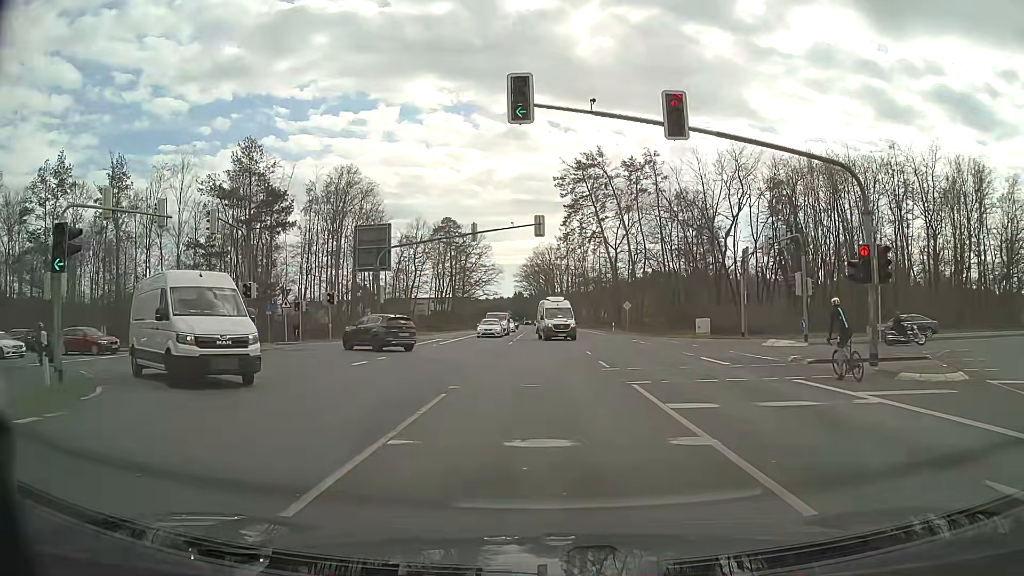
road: primary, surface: asphalt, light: Day
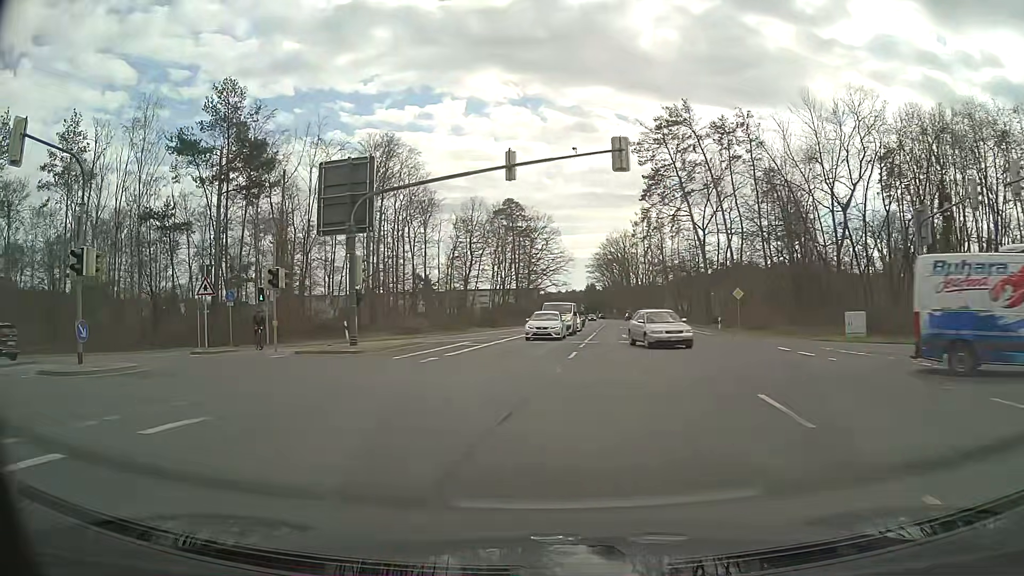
(-0.6, +17.4) m; -6°
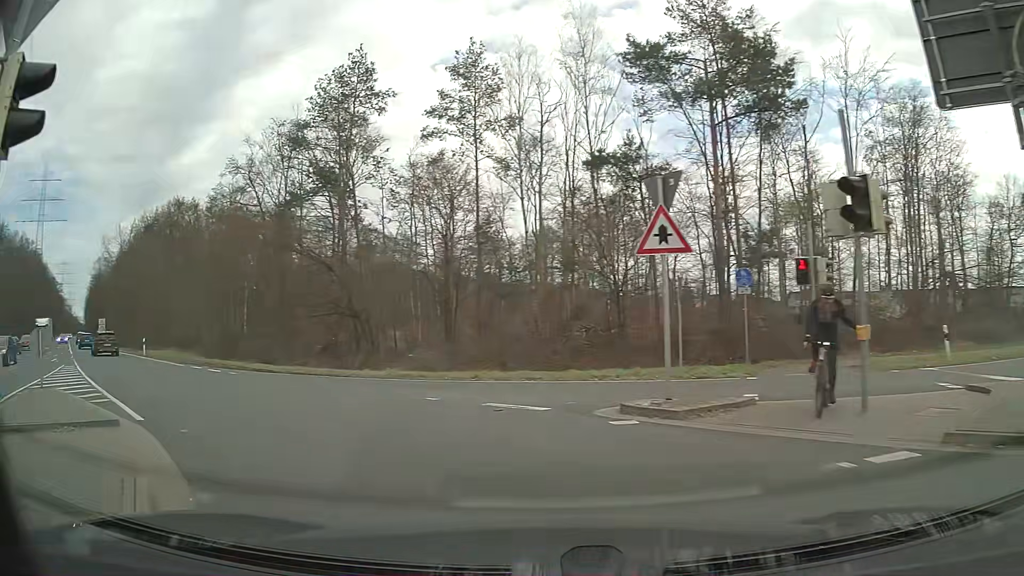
(-6.1, +15.7) m; -44°
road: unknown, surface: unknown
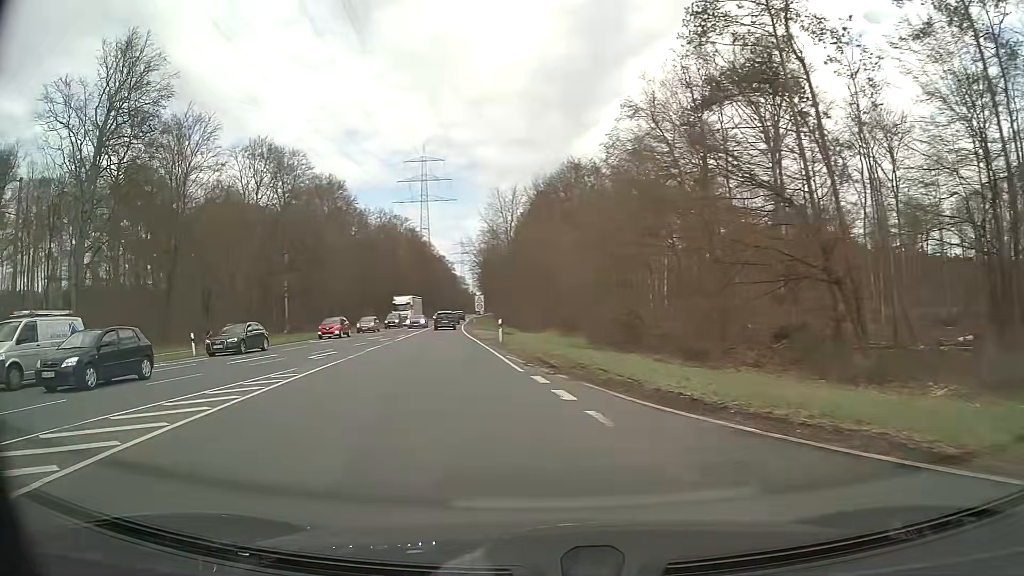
(-4.9, +14.1) m; -36°
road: secondary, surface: asphalt
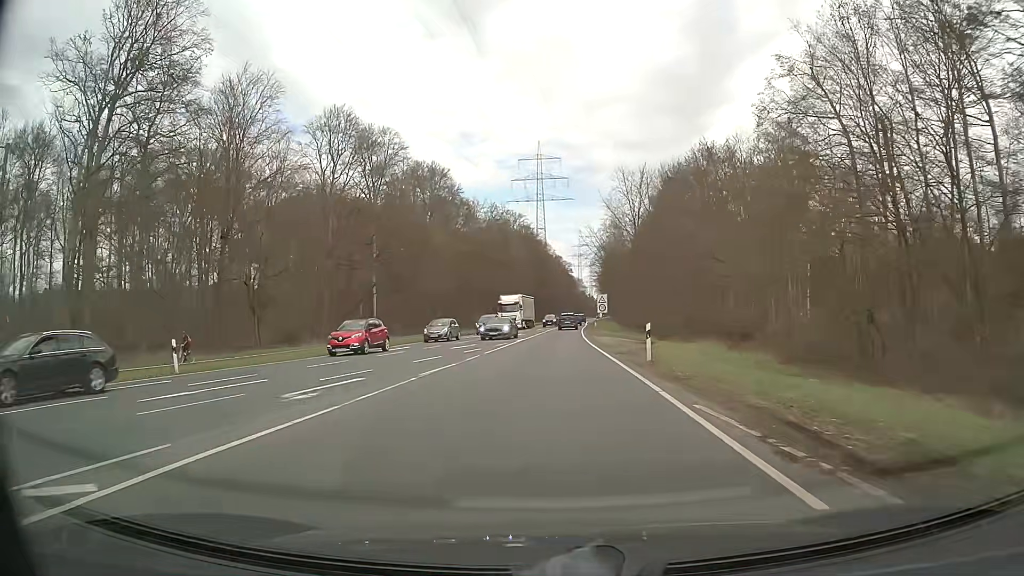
(-1.7, +12.3) m; -11°
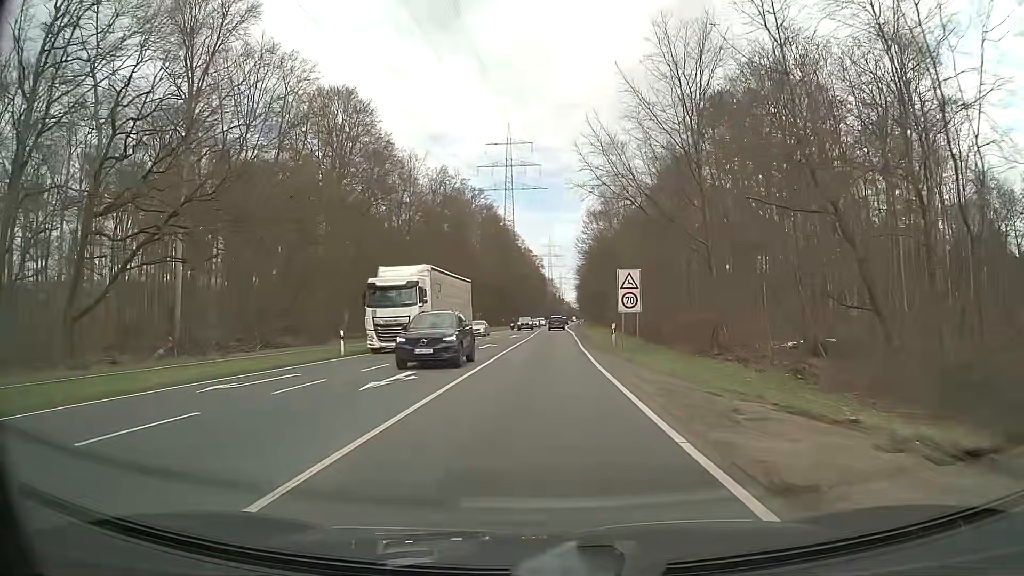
(+0.7, +38.5) m; +3°
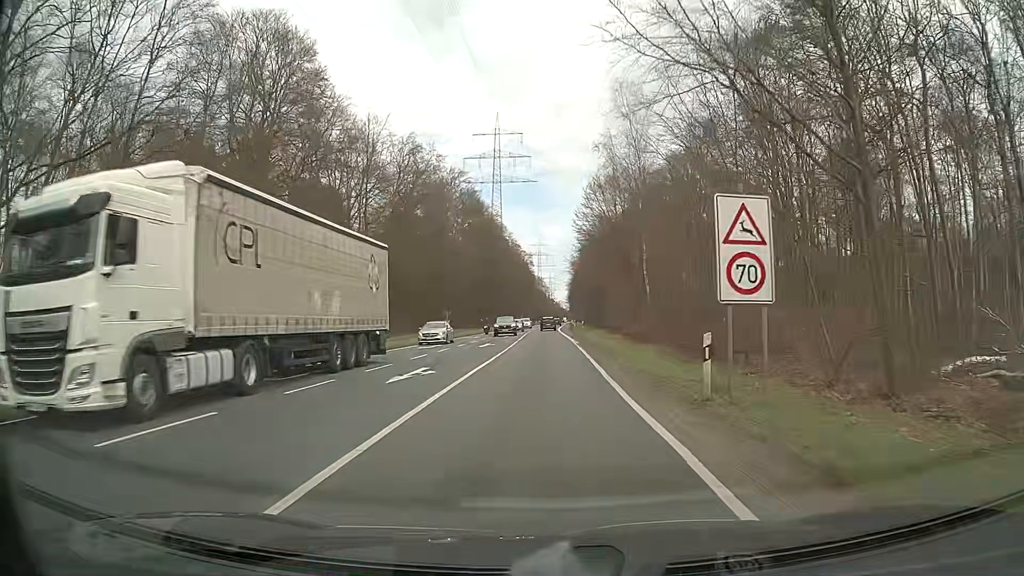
(+0.1, +18.0) m; +1°
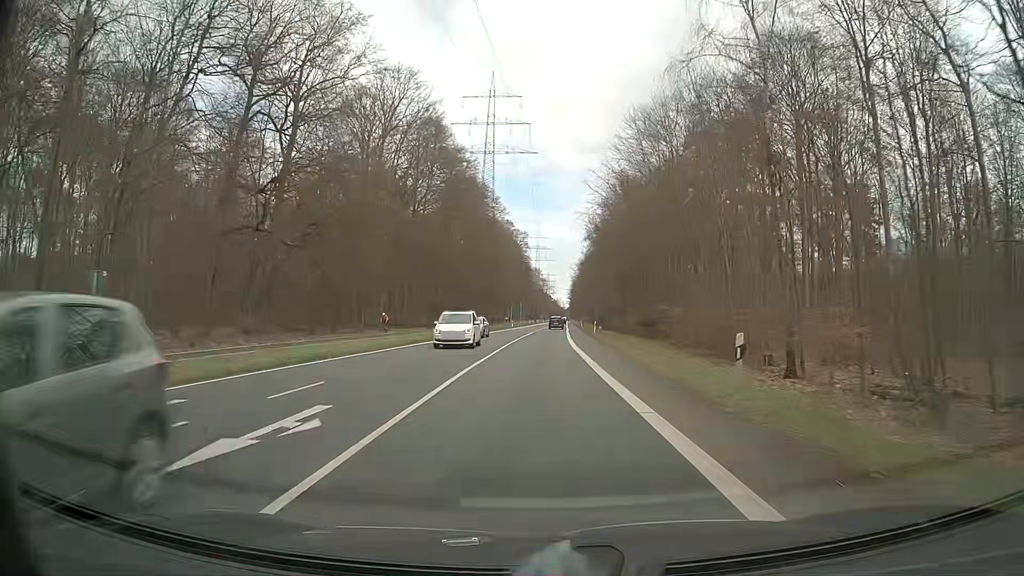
(+0.5, +50.0) m; 0°
(0, +10) (0, +20) (0, +30) (0, +40) (0, +50) (+1, +60) (+1, +70) (+1, +80) (+2, +90) (+2, +100) m
